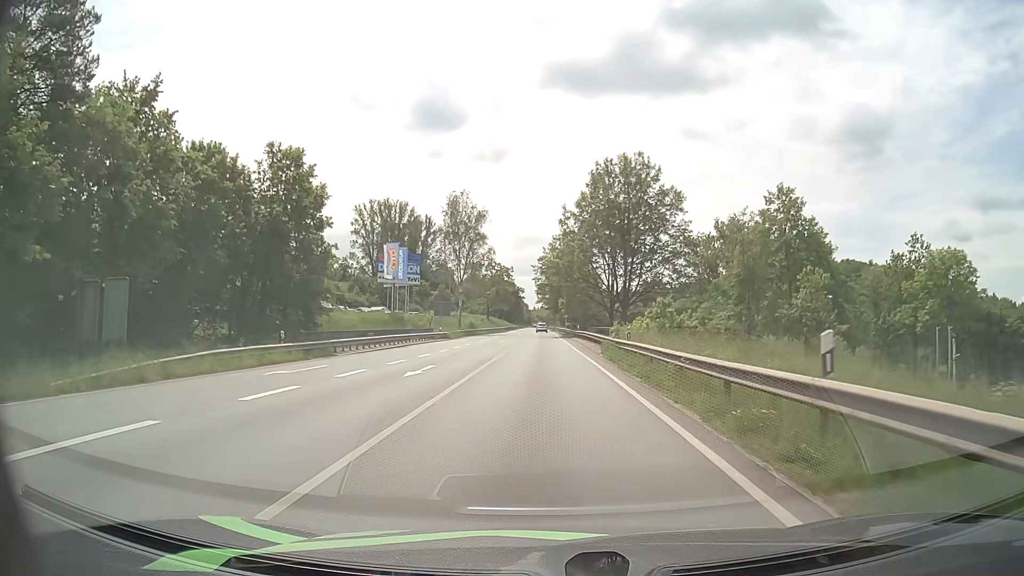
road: primary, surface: asphalt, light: Day
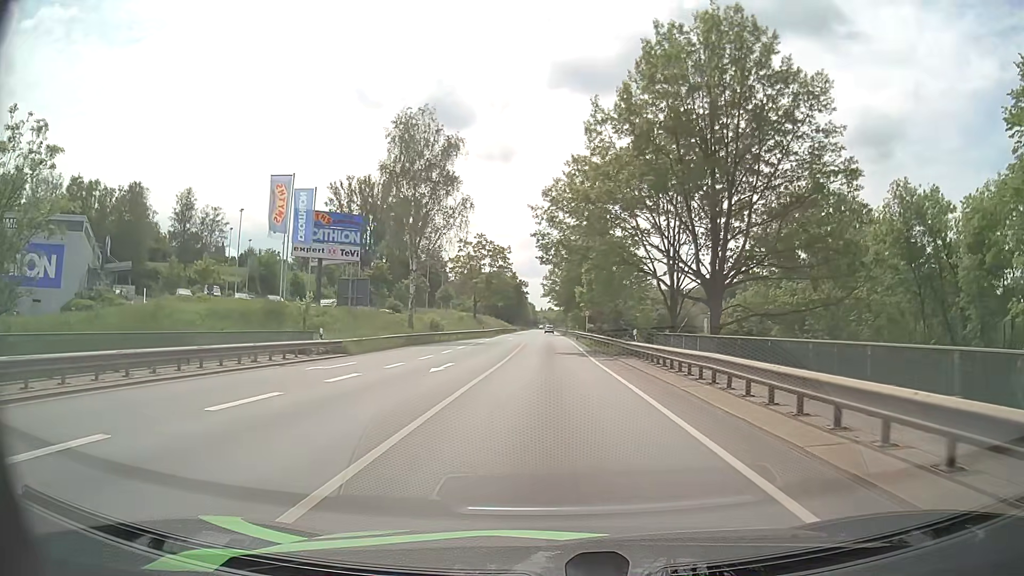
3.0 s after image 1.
(-0.3, +37.9) m; -1°
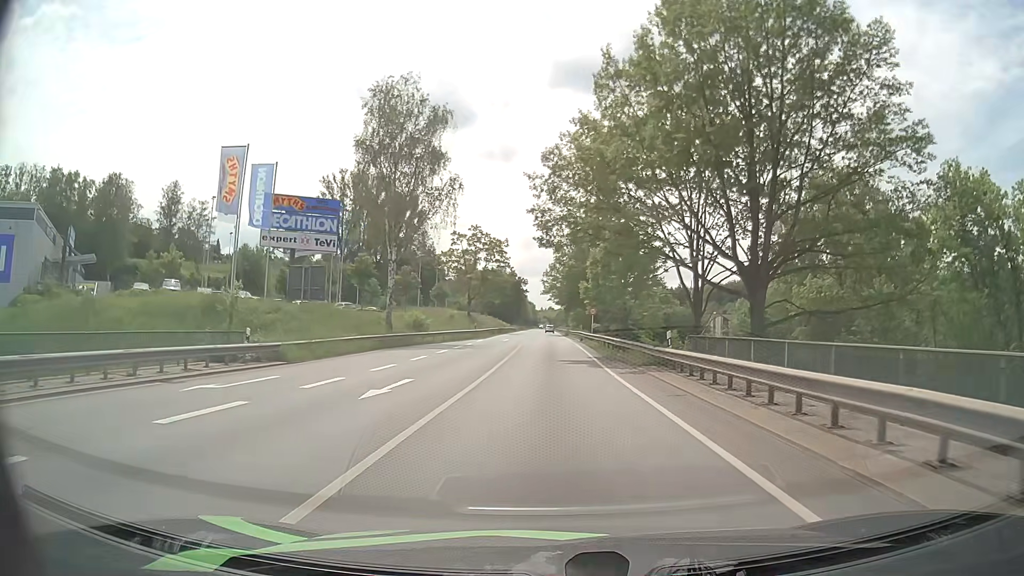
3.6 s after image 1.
(0.0, +7.8) m; 0°
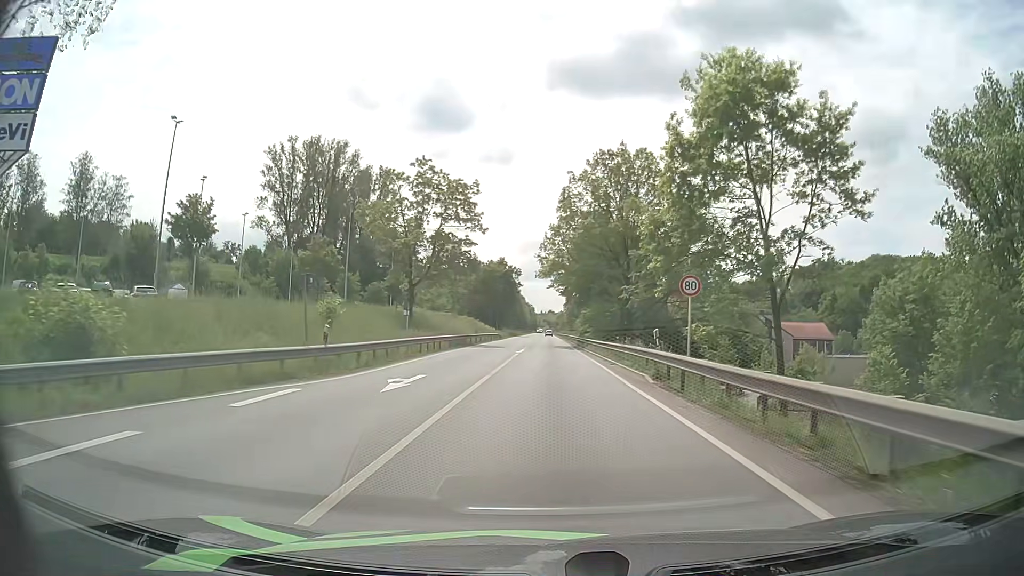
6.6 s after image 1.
(0.0, +39.9) m; 0°
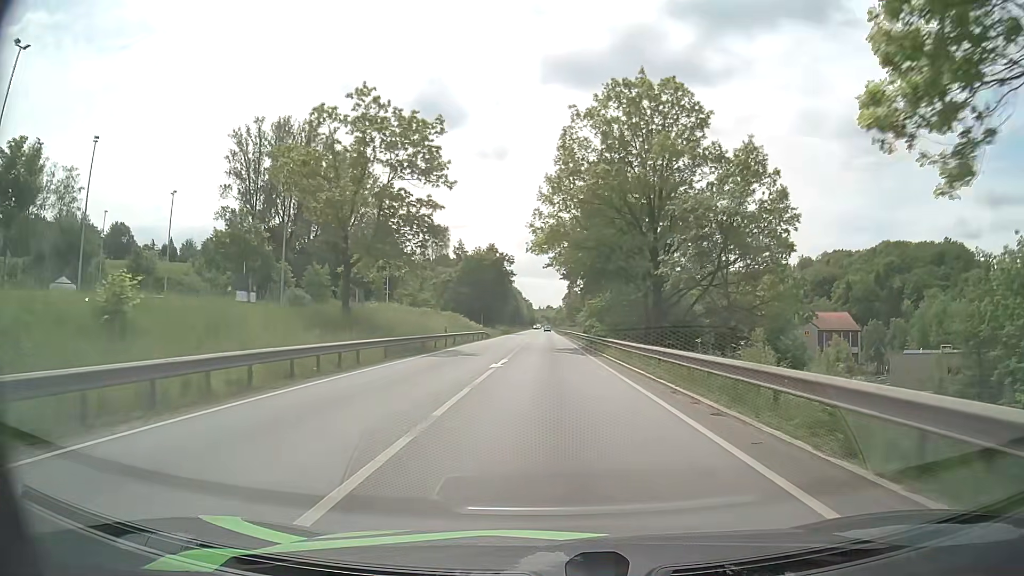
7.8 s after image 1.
(0.0, +16.8) m; 0°
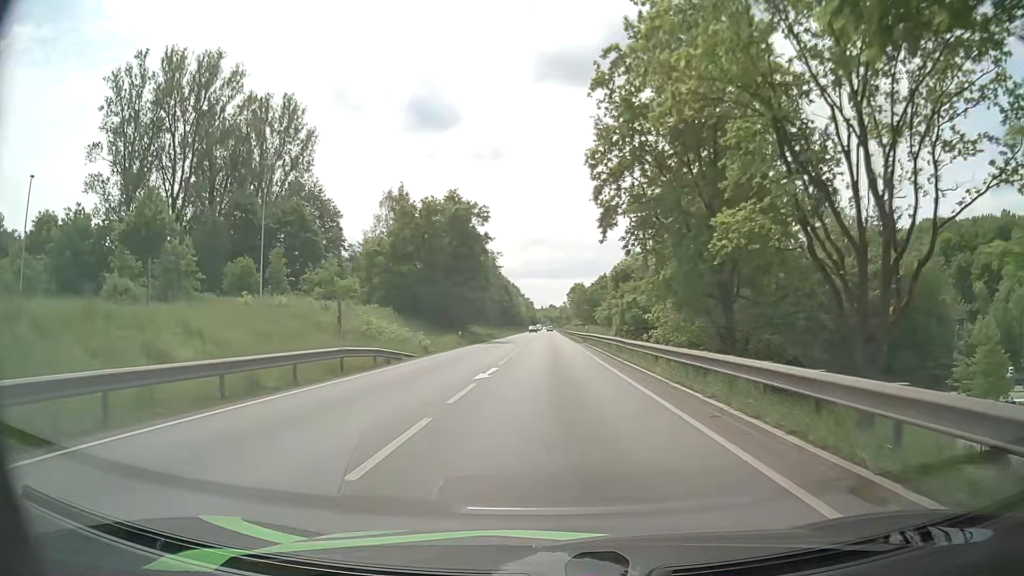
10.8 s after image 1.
(-0.1, +46.2) m; -1°
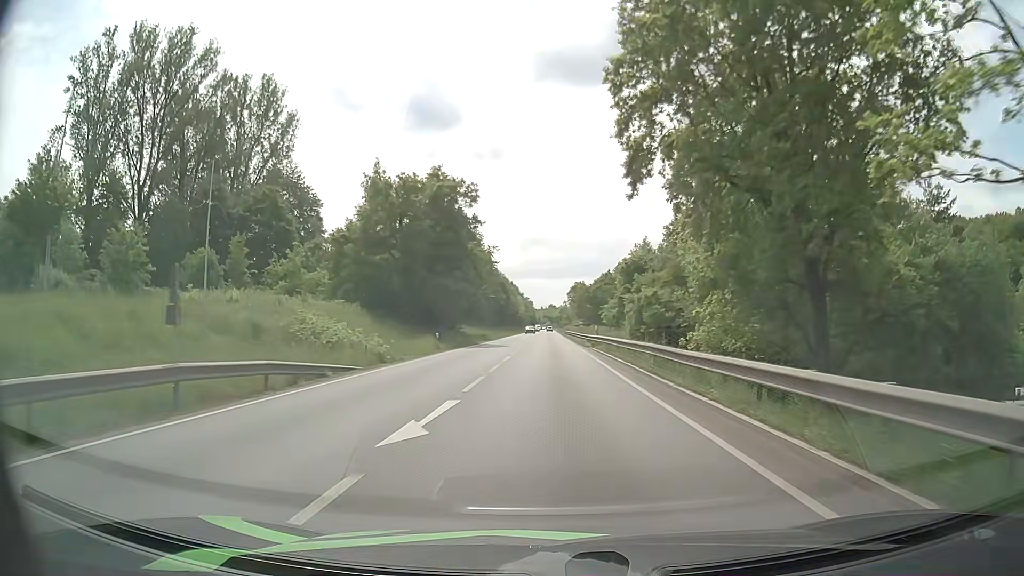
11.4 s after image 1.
(+0.1, +9.9) m; 0°
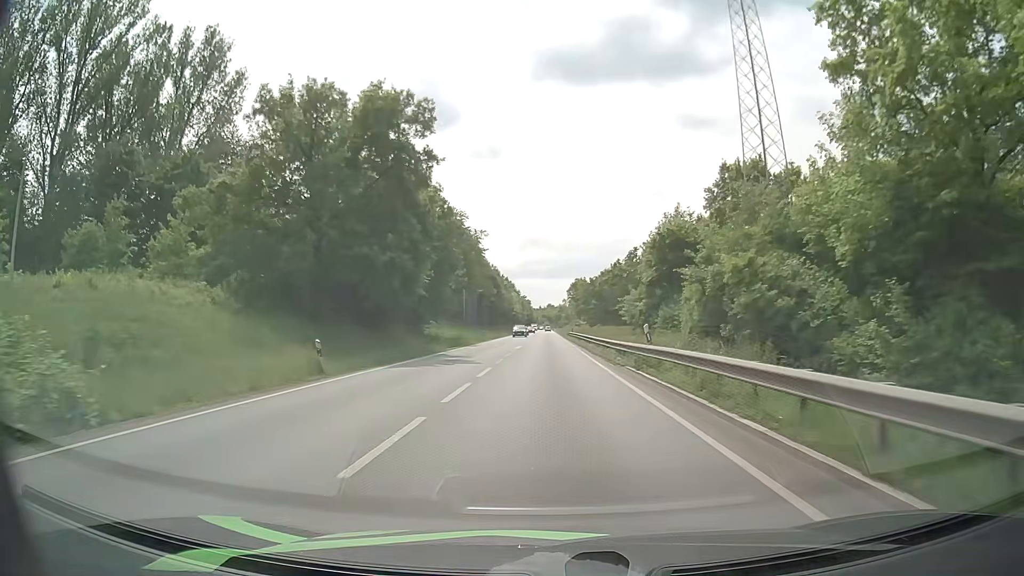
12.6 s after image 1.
(+0.1, +20.4) m; 0°
(0, +10) (0, +20) (0, +30) (0, +40) (0, +50) (0, +60) (0, +70) (0, +80) (0, +90) (0, +100) m
